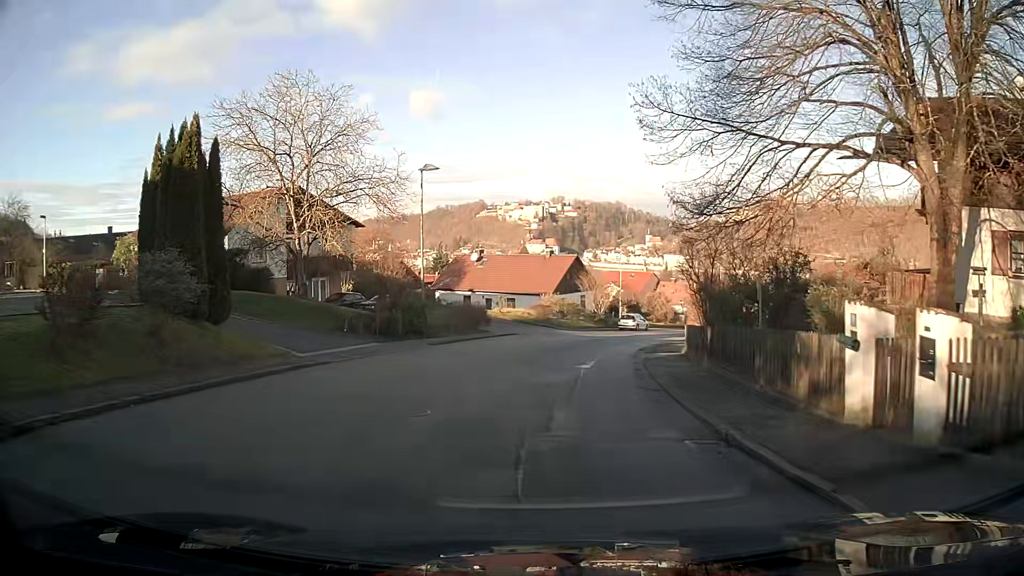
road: residential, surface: asphalt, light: Day
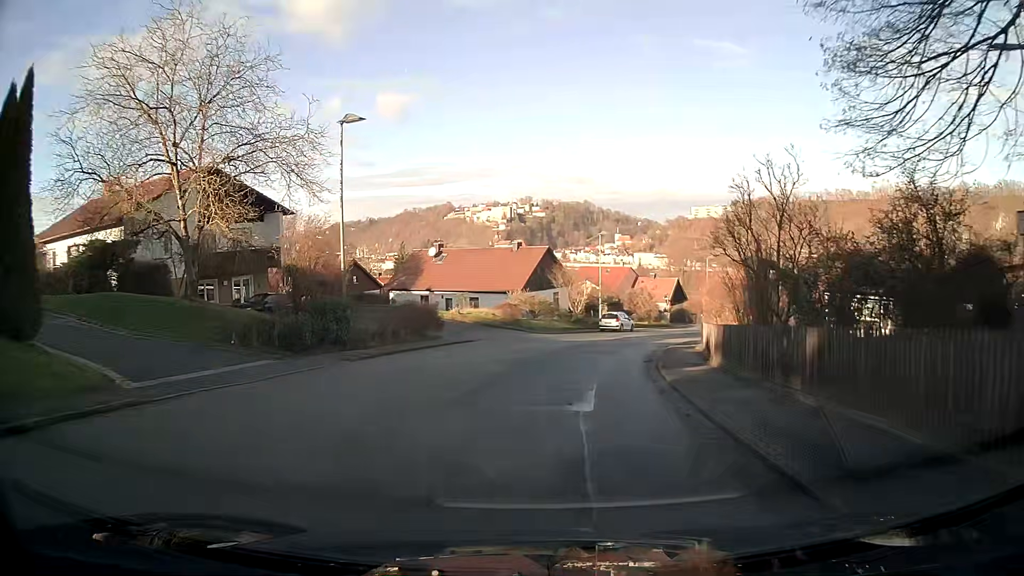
(+0.2, +8.9) m; +3°
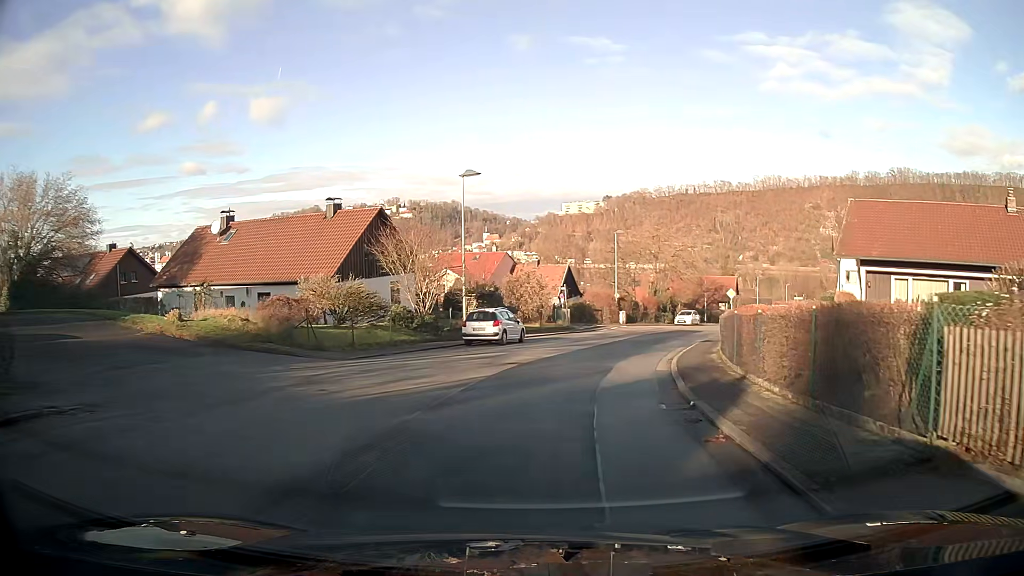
(+2.2, +23.4) m; +11°
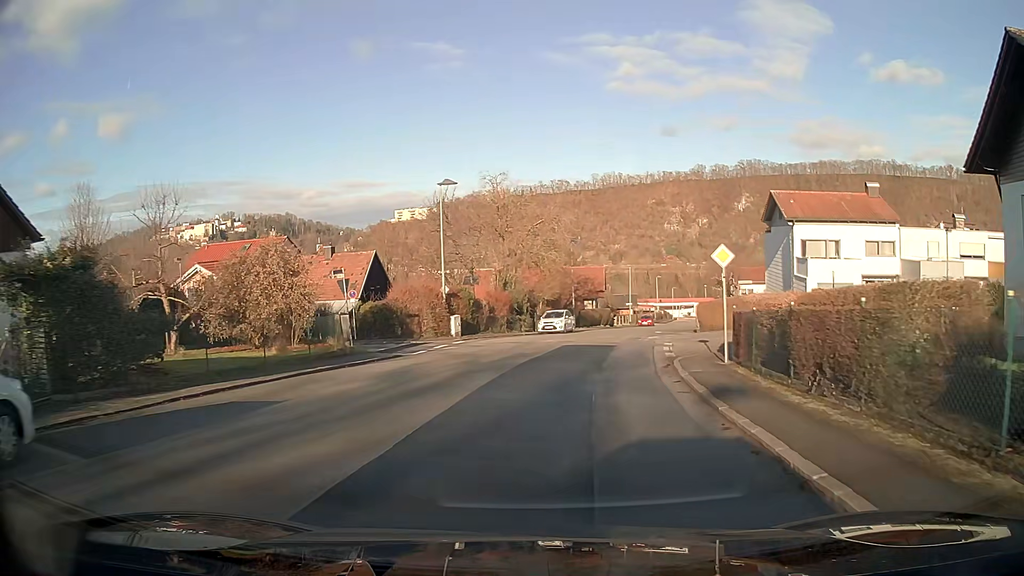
(+3.0, +24.3) m; +14°
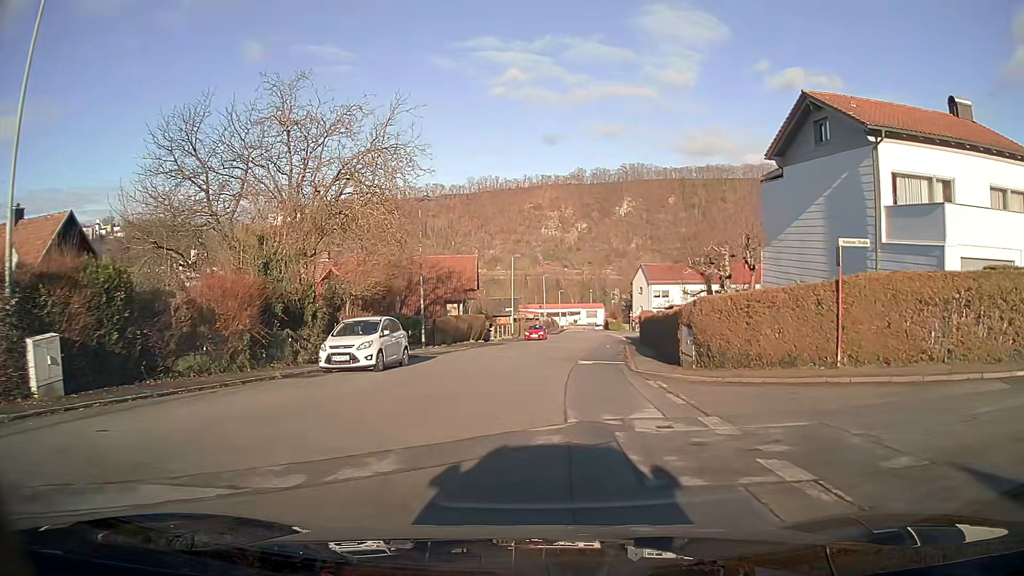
(+2.3, +25.1) m; +10°
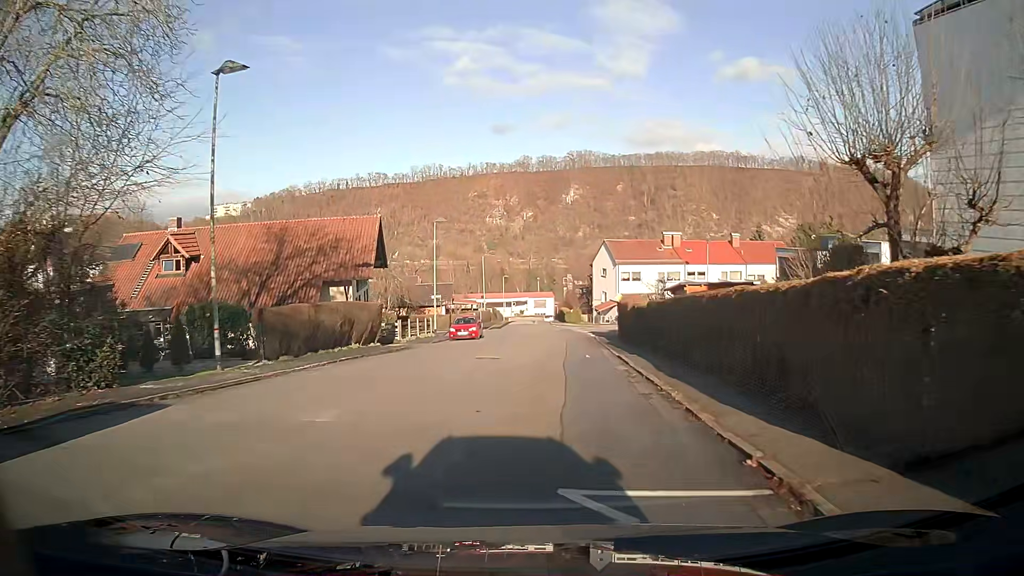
(+0.8, +19.1) m; +4°
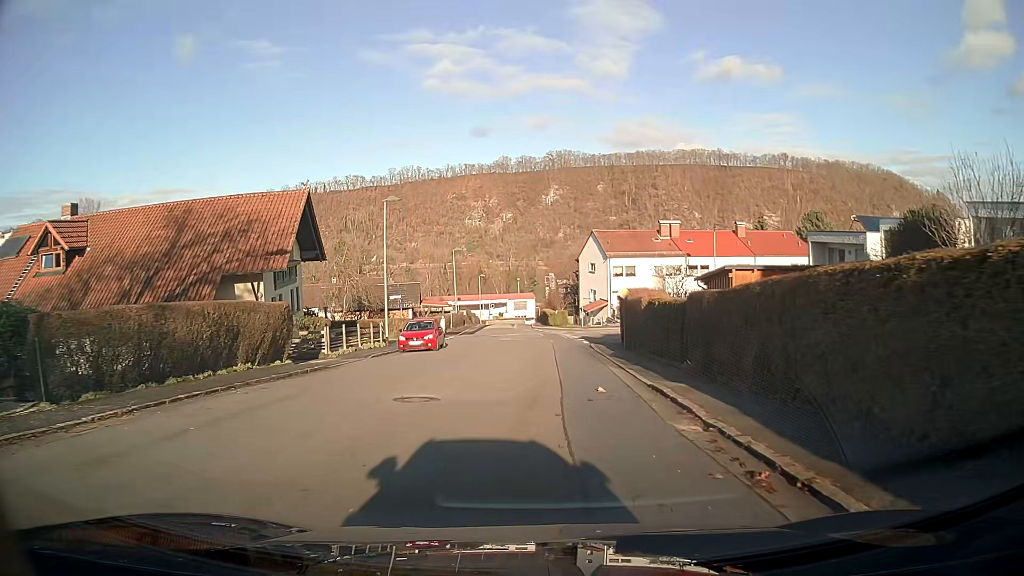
(+0.1, +9.9) m; +2°
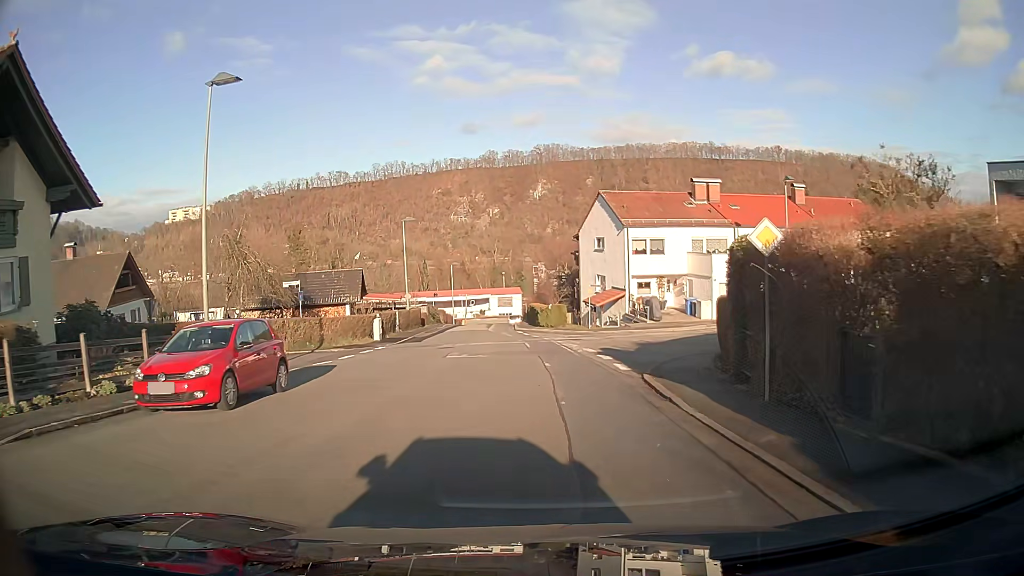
(+0.2, +20.0) m; +1°
(0, +10) (0, +20) (-1, +30) (-3, +40) (-3, +50) (-4, +60) (-4, +70) (-5, +80) (-6, +90) (-6, +100) m
